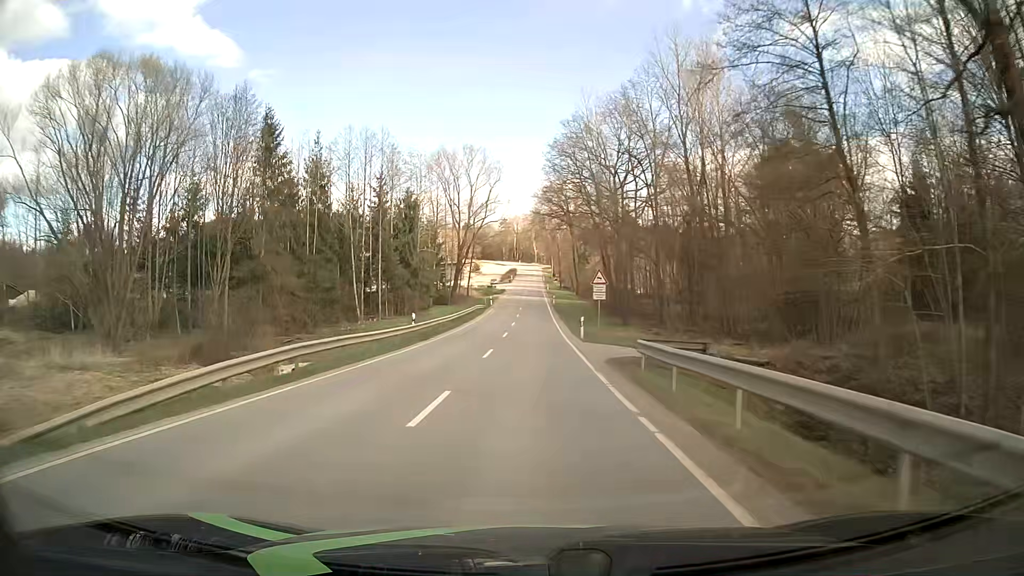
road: tertiary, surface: asphalt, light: Day
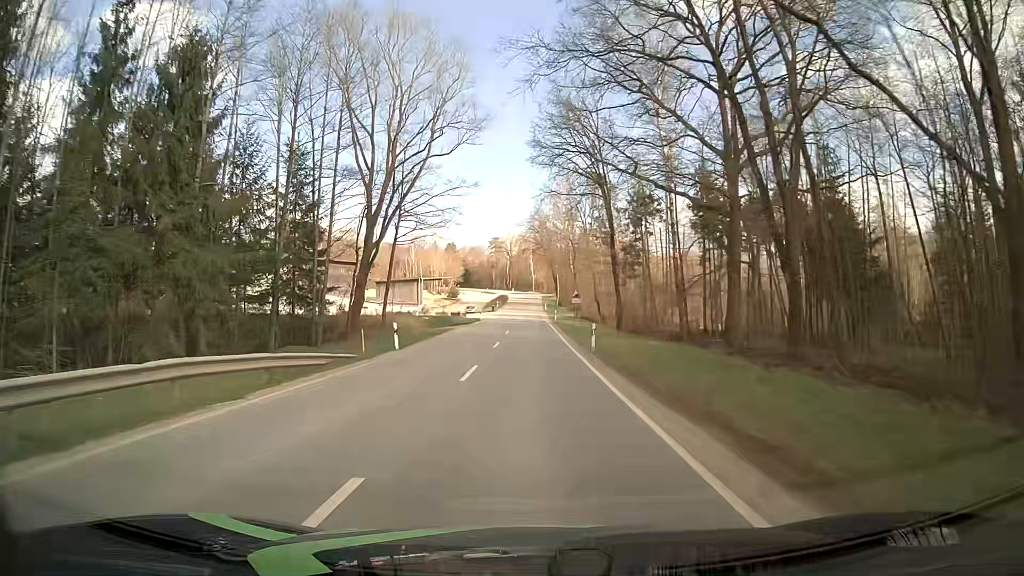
(+0.1, +54.3) m; +1°
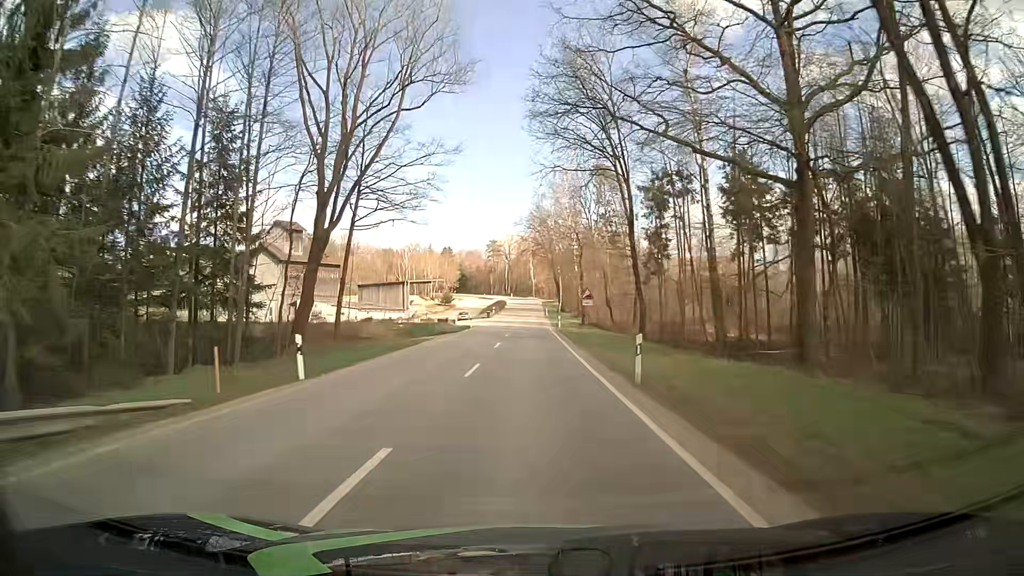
(0.0, +10.7) m; 0°
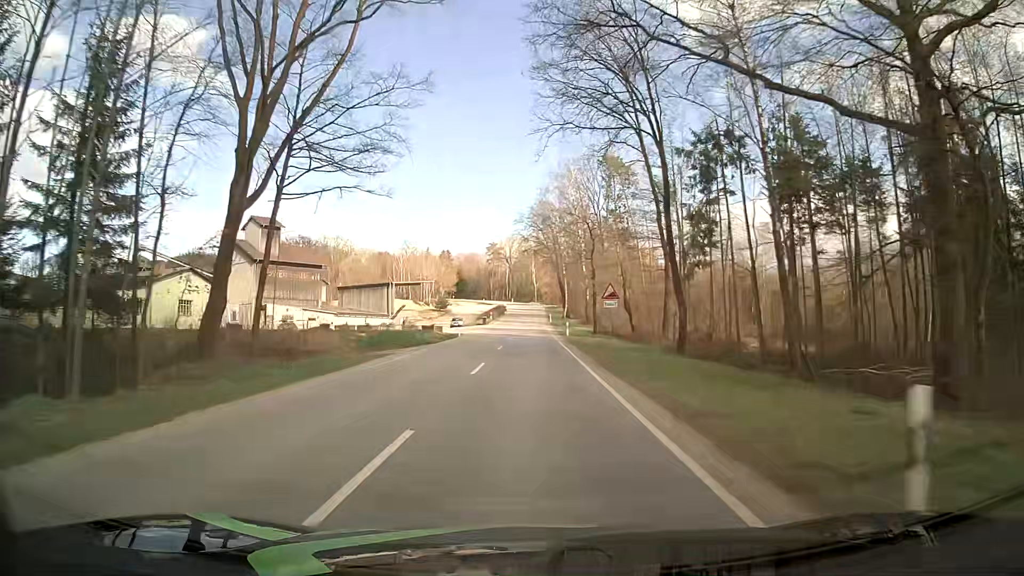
(0.0, +10.7) m; 0°
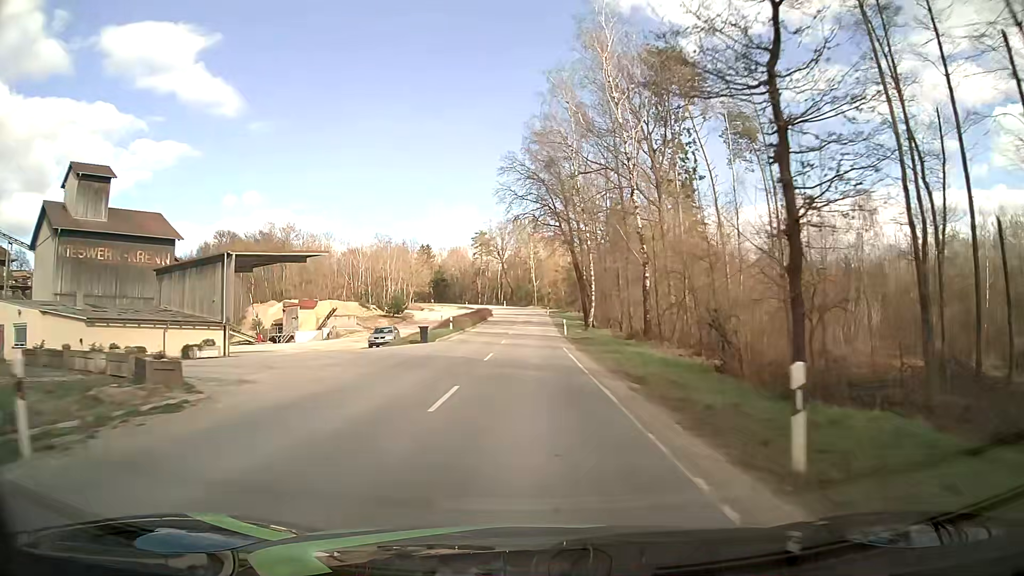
(+0.1, +42.4) m; 0°
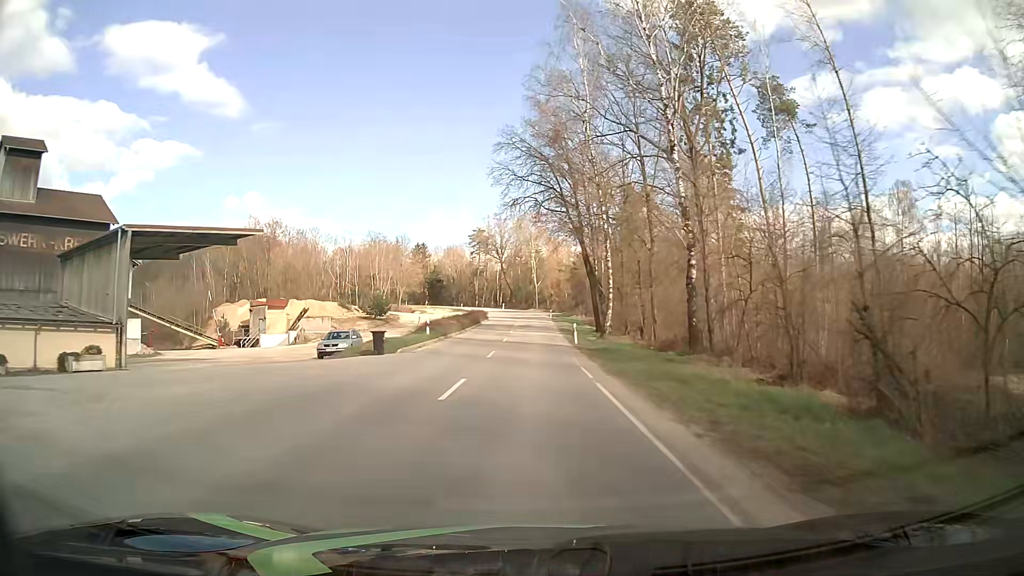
(0.0, +10.6) m; 0°
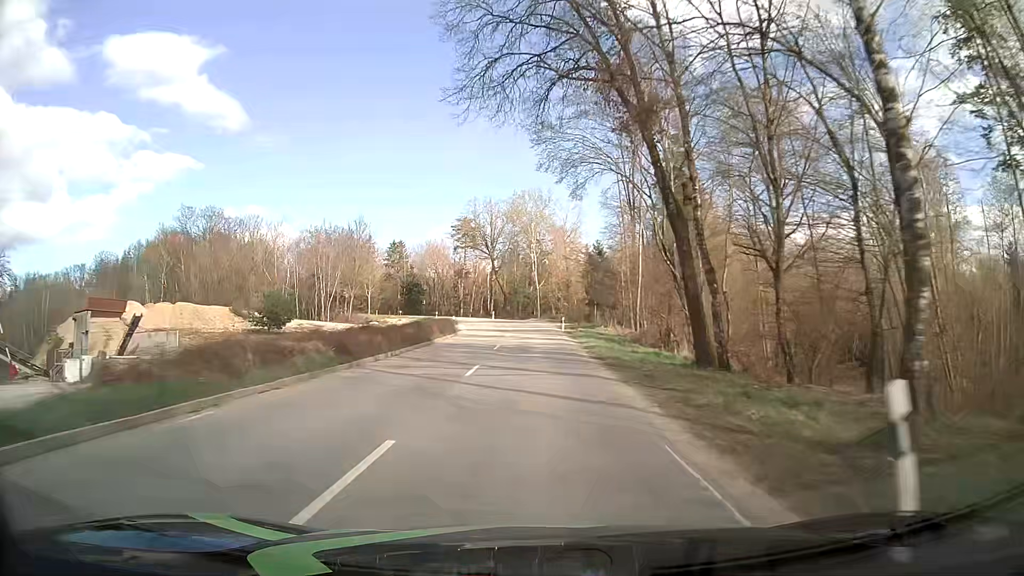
(-0.1, +31.9) m; 0°
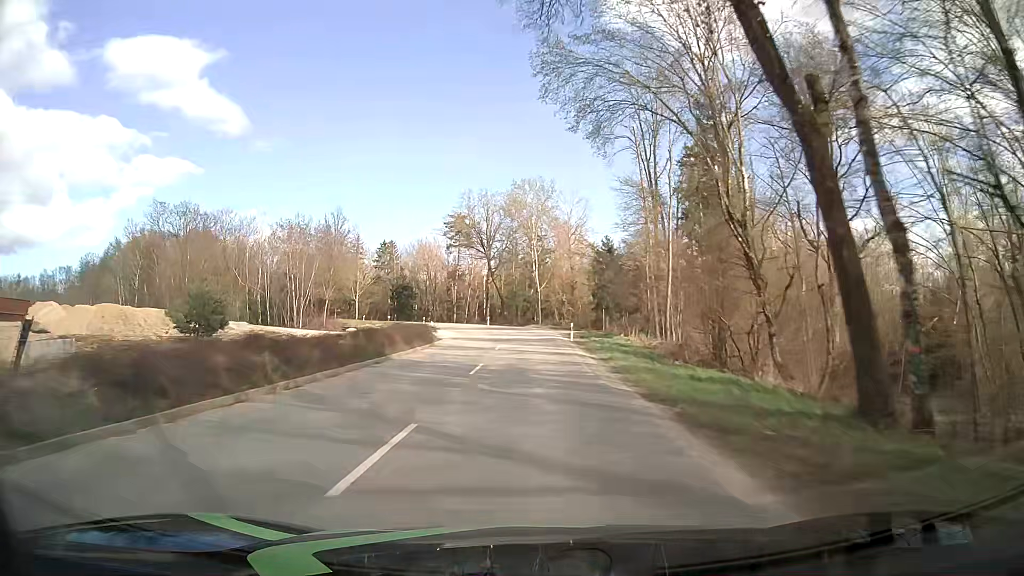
(+0.1, +10.6) m; +1°
